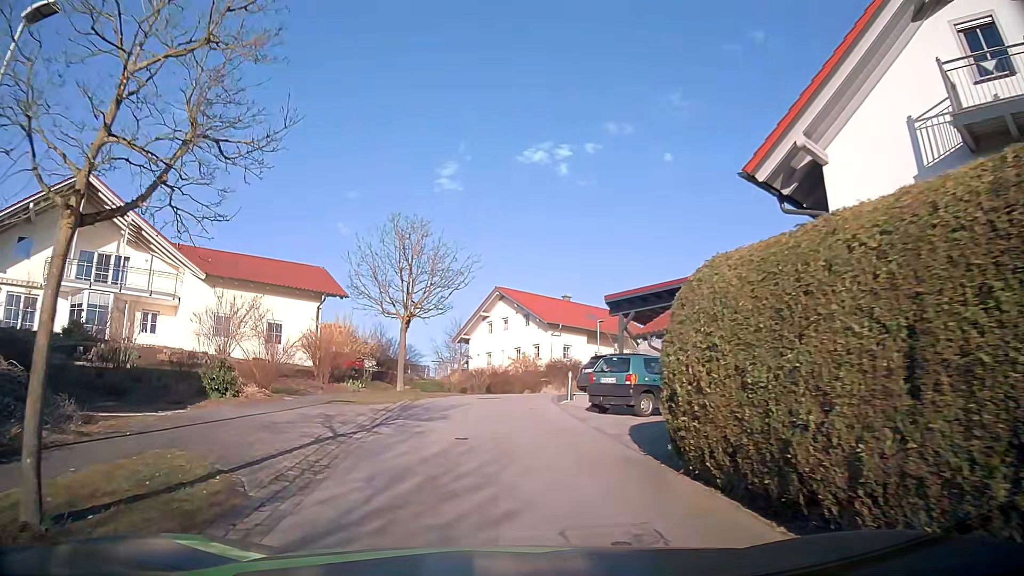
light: Day
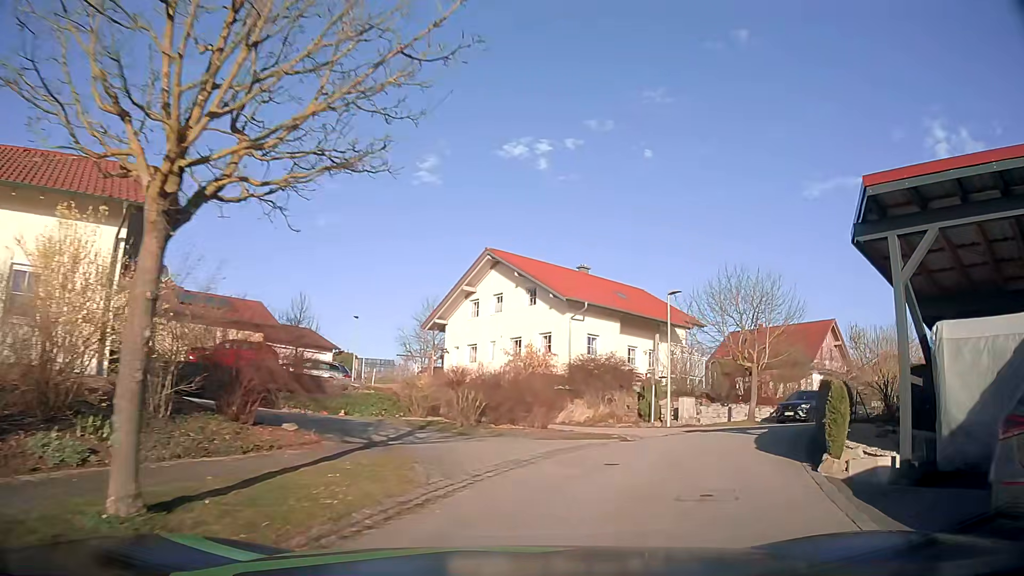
(-1.2, +19.4) m; +1°
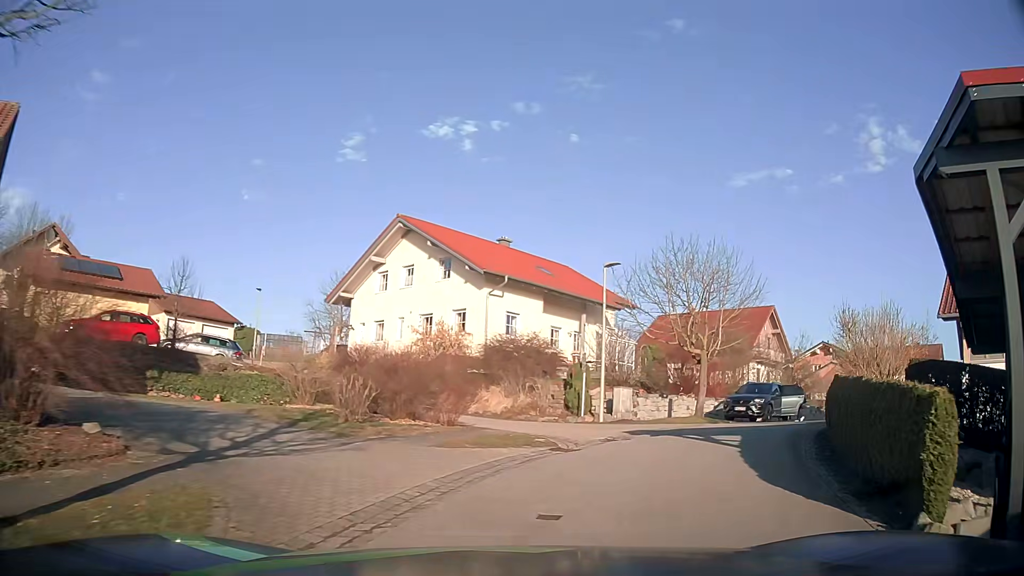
(+0.3, +4.0) m; +8°
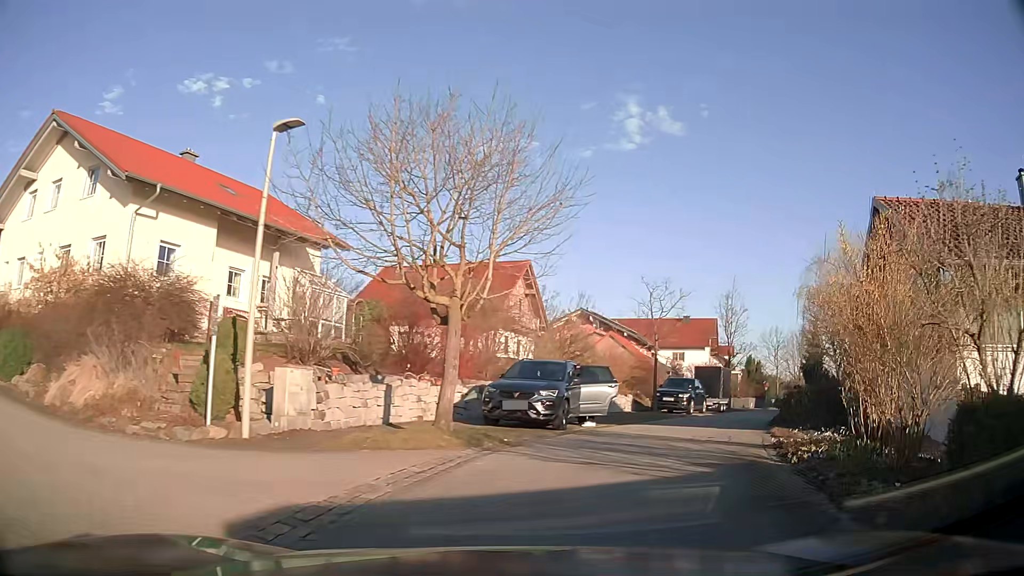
(+2.2, +10.8) m; +23°
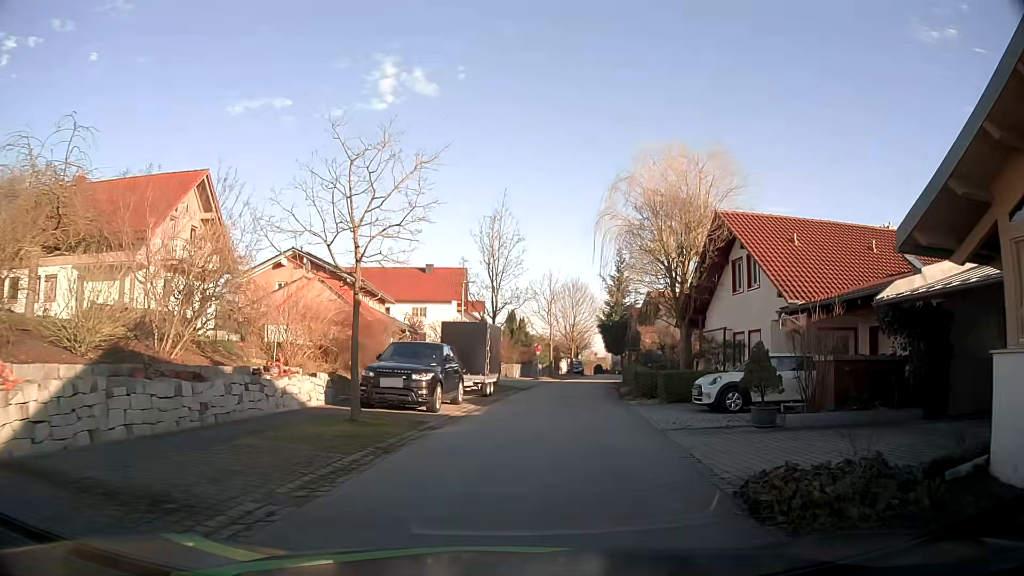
(+3.6, +14.7) m; +23°
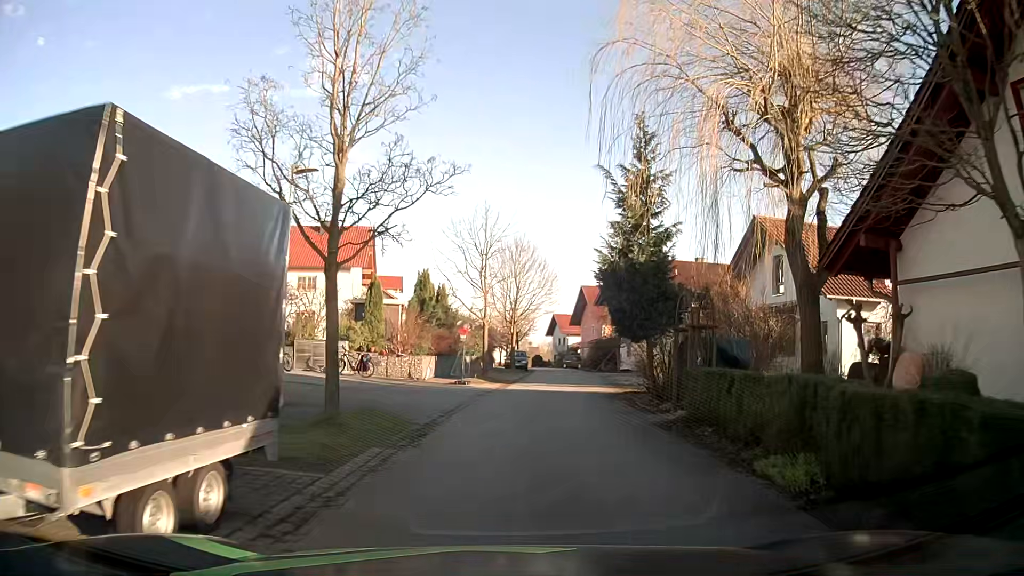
(+0.8, +20.0) m; +6°
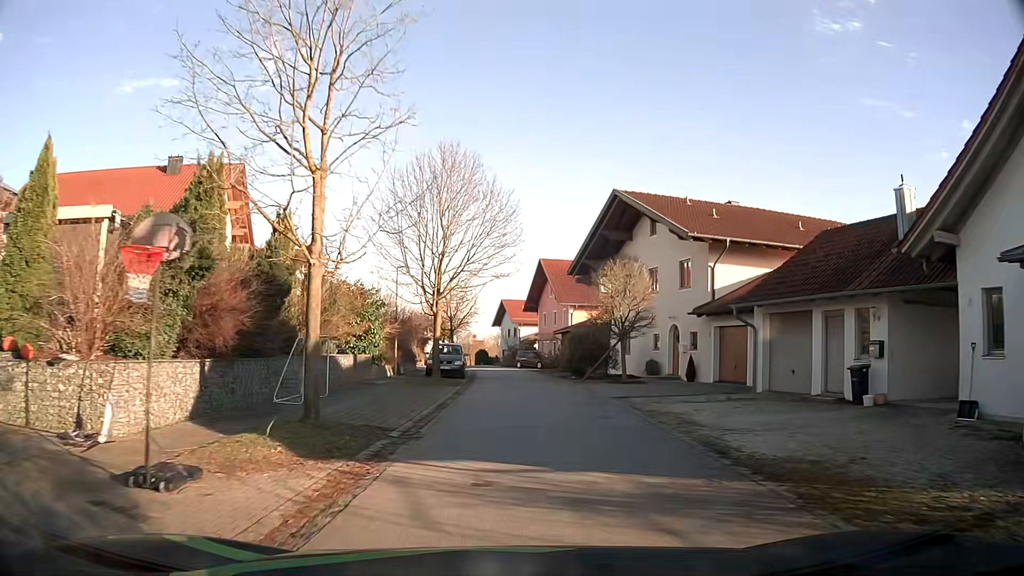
(+0.7, +20.7) m; +5°
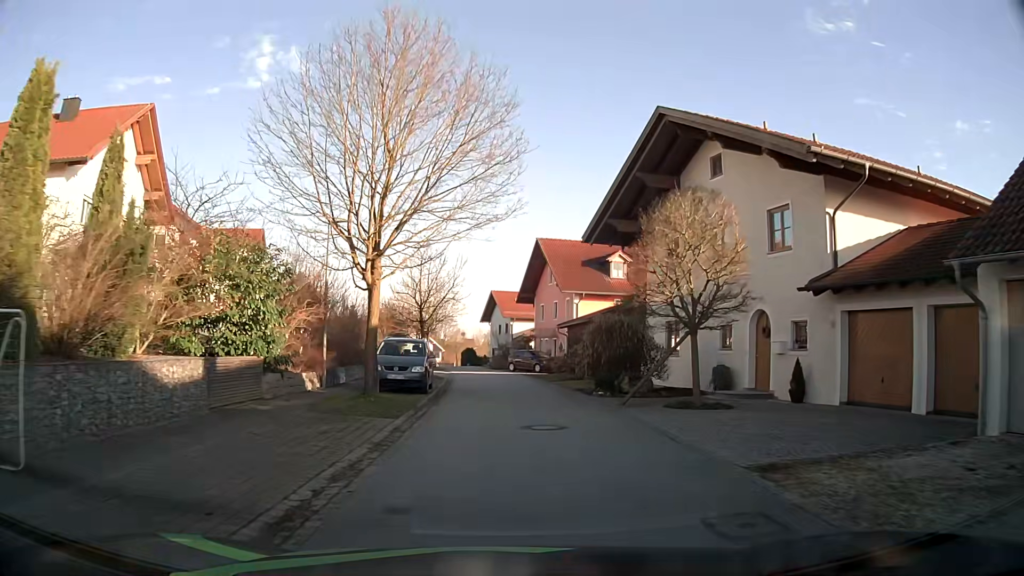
(0.0, +11.4) m; 0°
(0, +10) (0, +20) (-1, +30) (-1, +40) (-3, +50) (-4, +60) (-5, +70) (-7, +80) (-9, +89) (-11, +99) m
